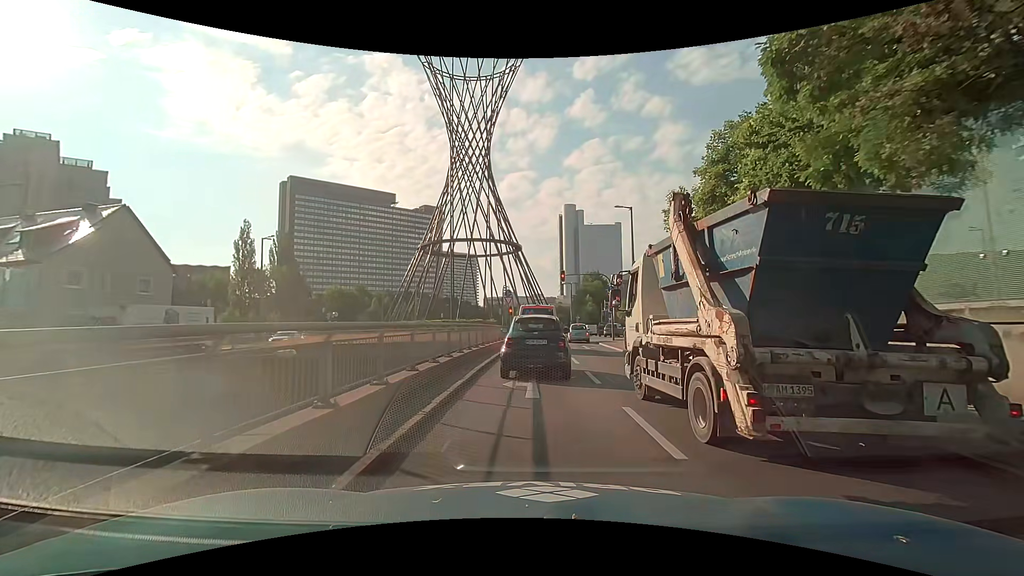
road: trunk_link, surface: asphalt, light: Day
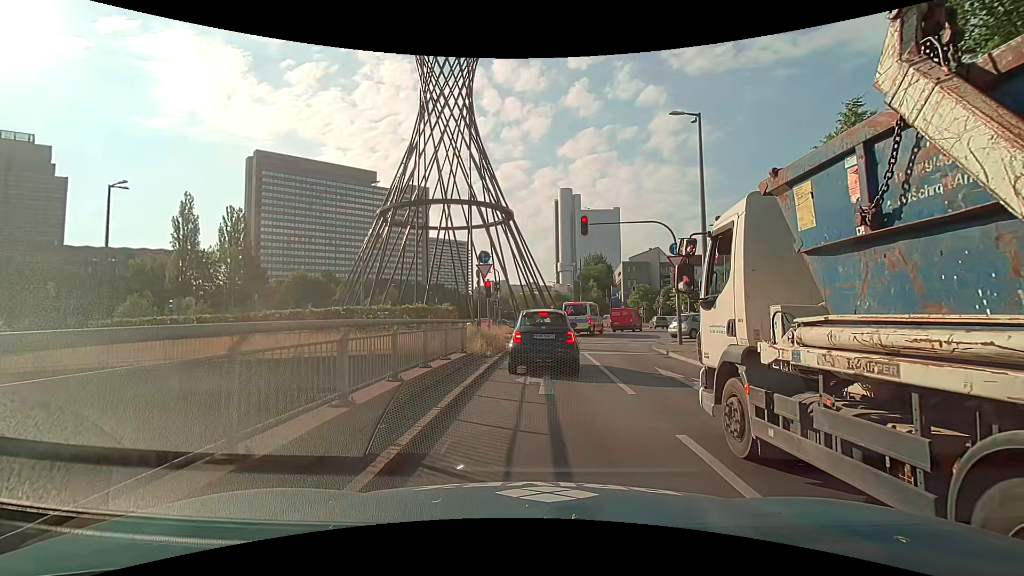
(0.0, +20.0) m; 0°
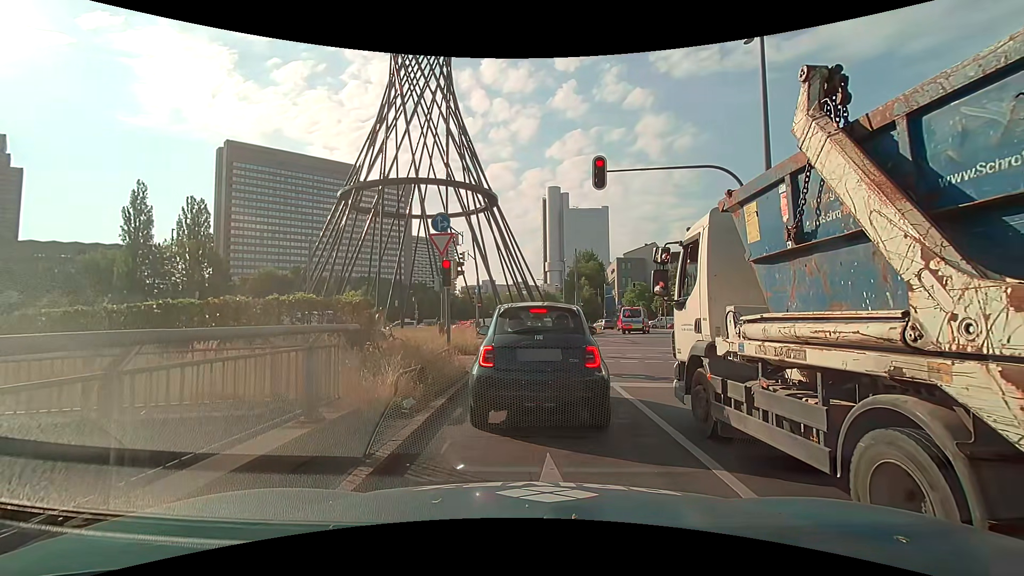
(+0.1, +8.6) m; +4°
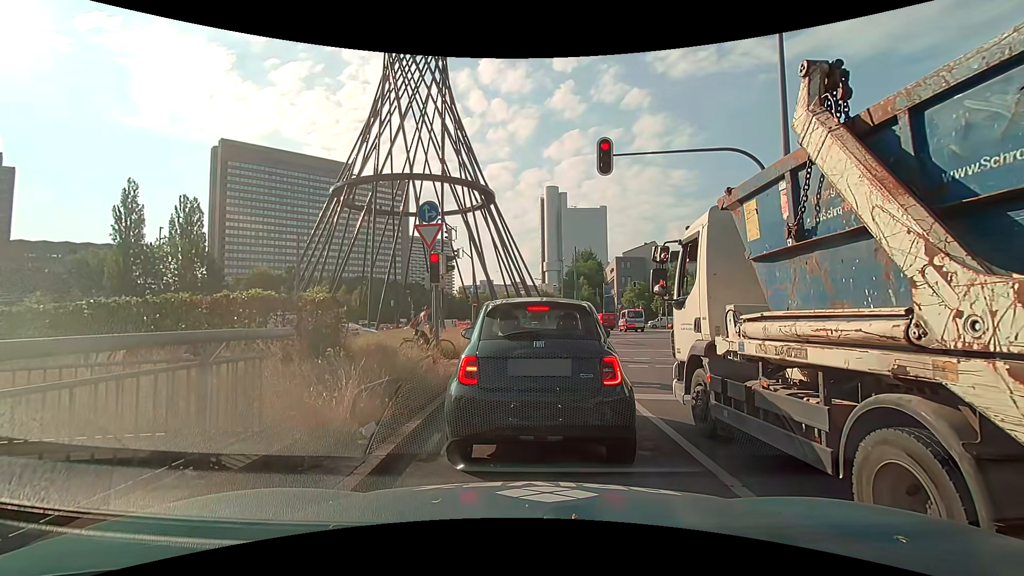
(0.0, +1.4) m; -1°
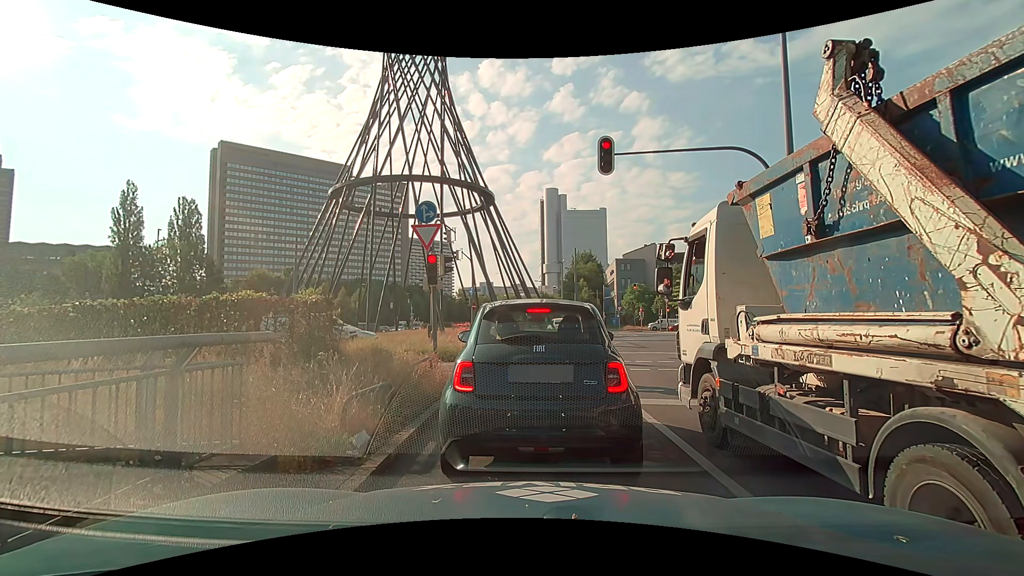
(0.0, +0.3) m; 0°
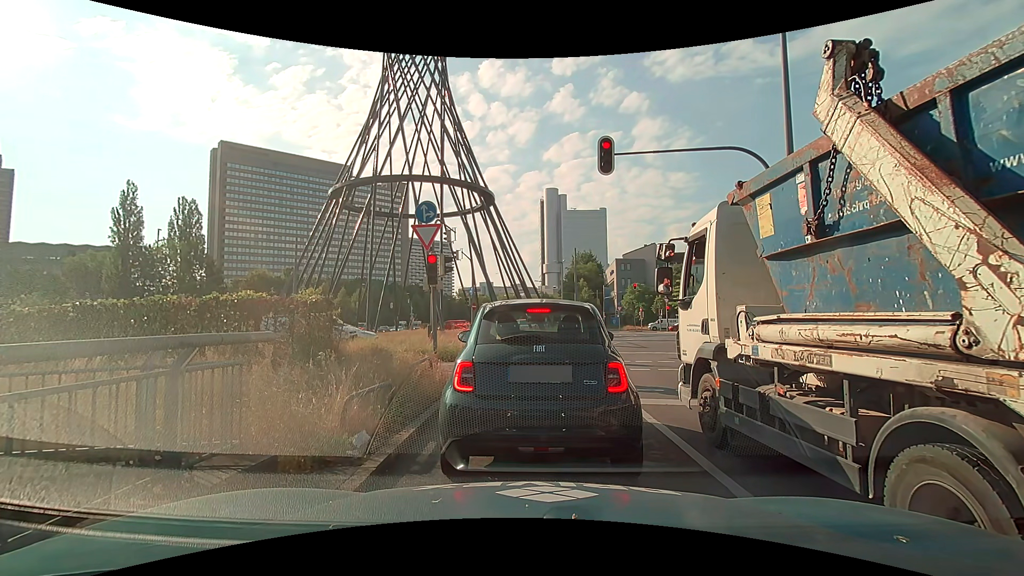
(0.0, 0.0) m; 0°
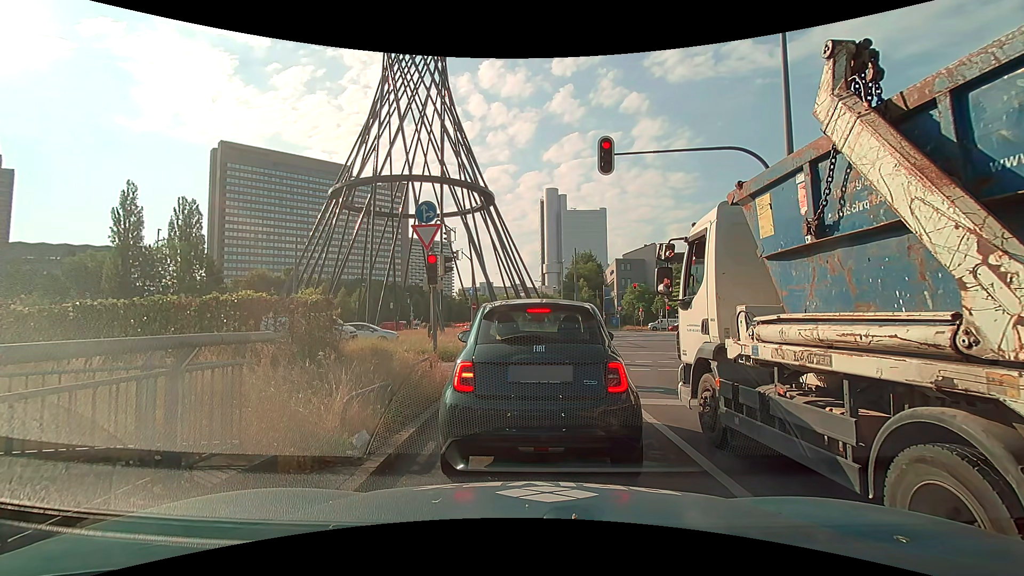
(0.0, 0.0) m; 0°
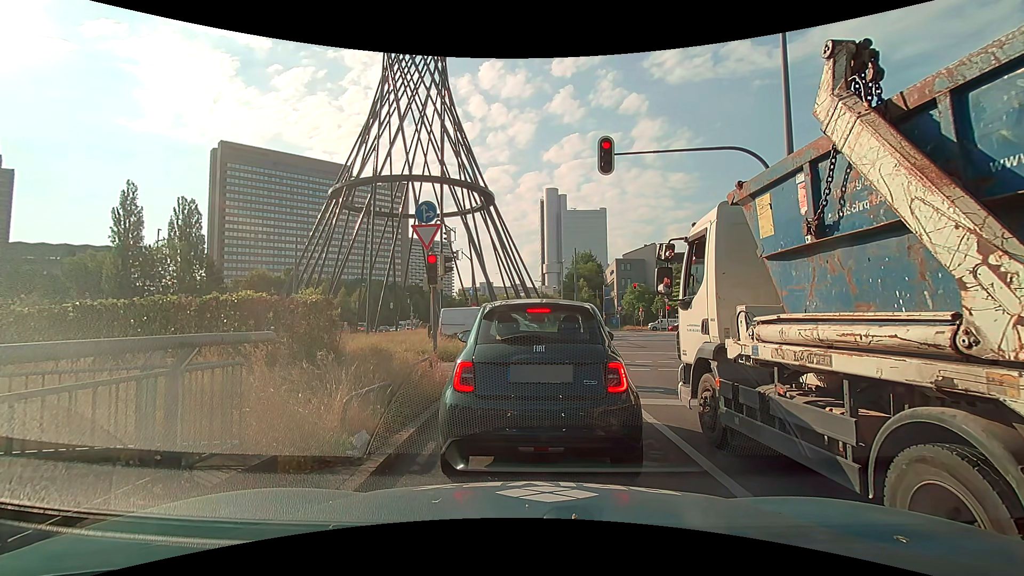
(0.0, 0.0) m; 0°
(0, +10) (0, +20) (+2, +30) (+6, +39) (+10, +48) (+11, +58) (+9, +68) (+6, +78) (0, +86) (-9, +90) m
